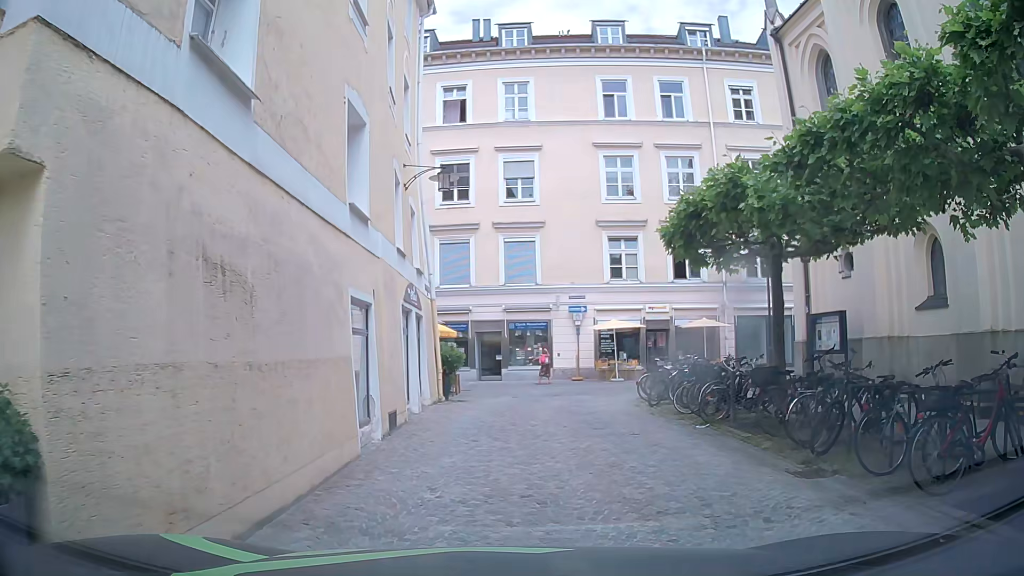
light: Day
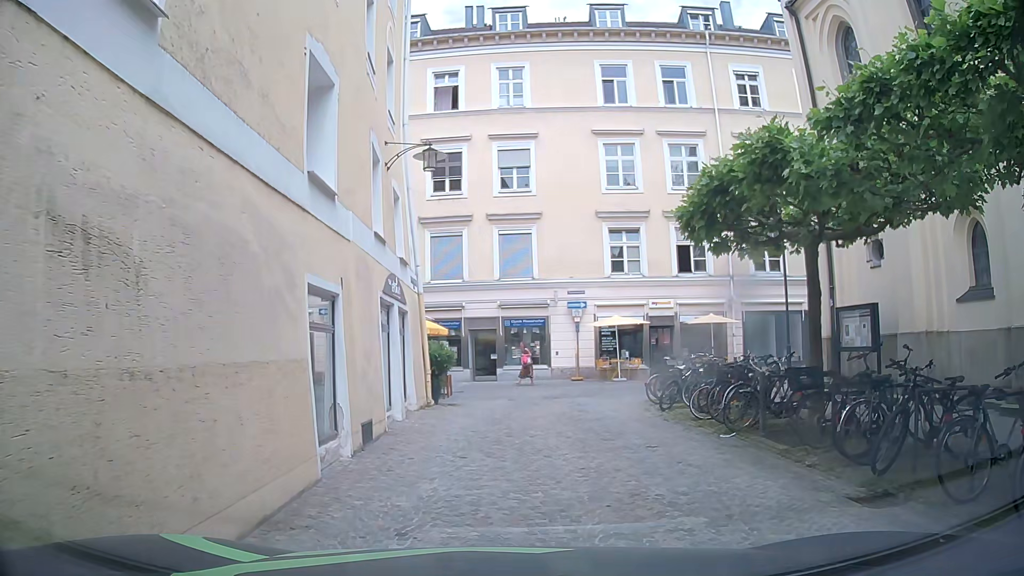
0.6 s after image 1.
(0.0, +1.6) m; +3°
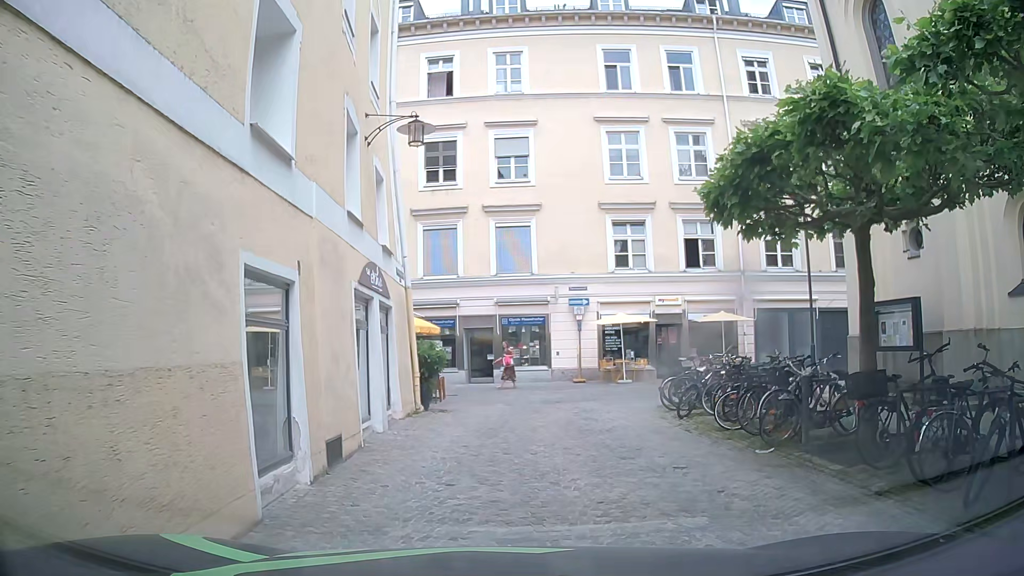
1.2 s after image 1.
(0.0, +1.7) m; +1°
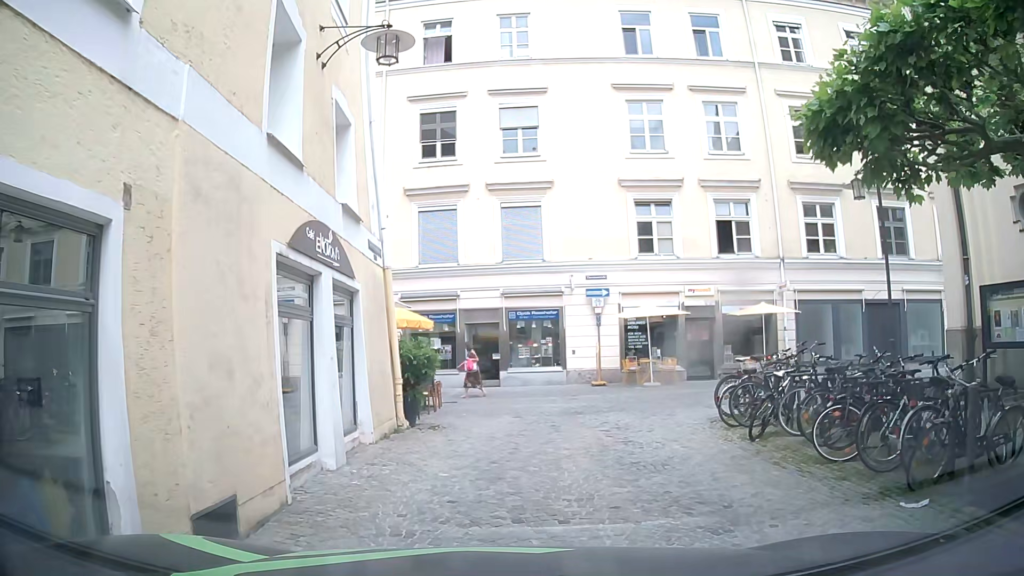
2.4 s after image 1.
(-0.1, +3.4) m; -1°
